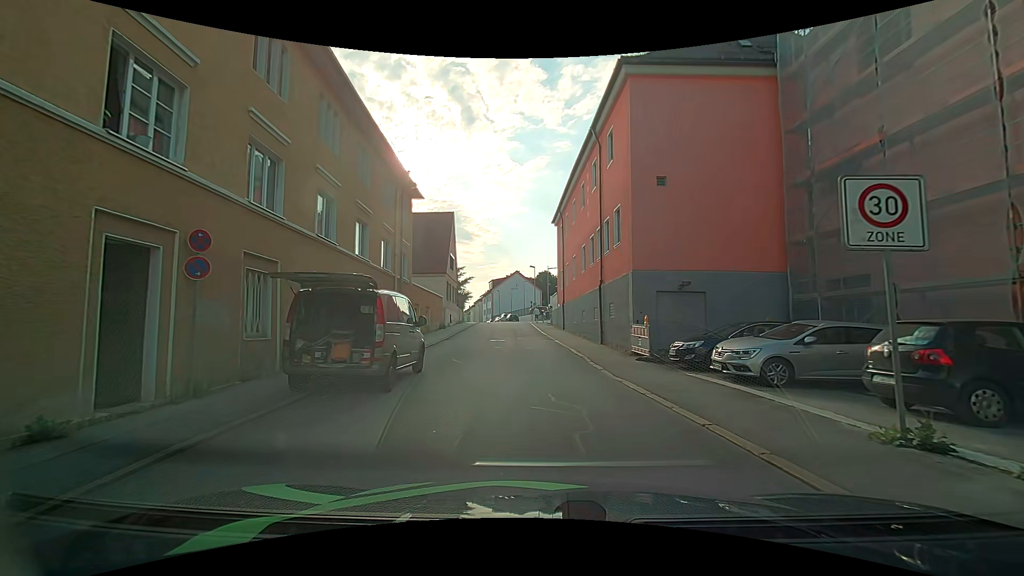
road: residential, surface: asphalt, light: Day
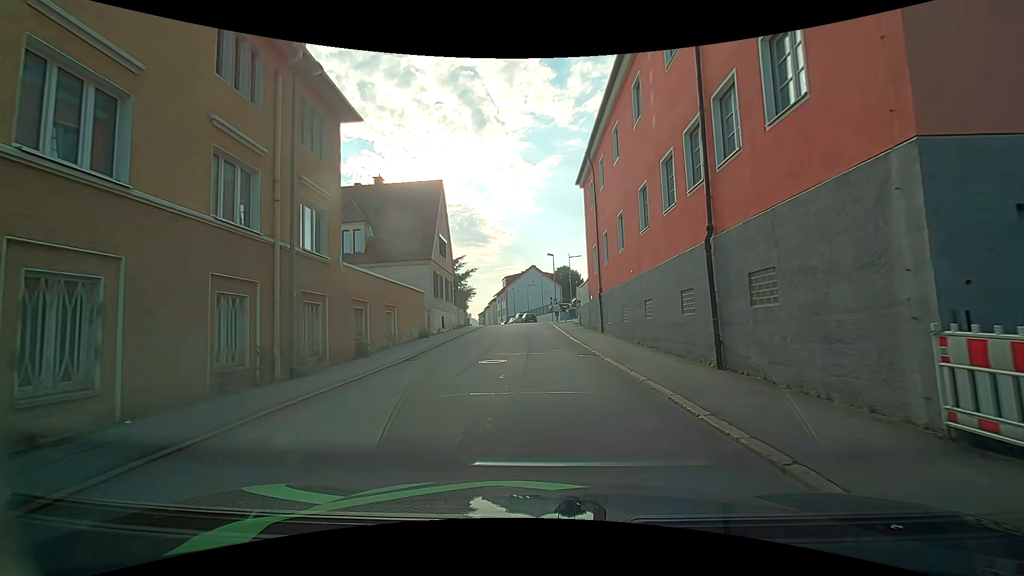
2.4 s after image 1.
(-0.2, +13.1) m; -1°
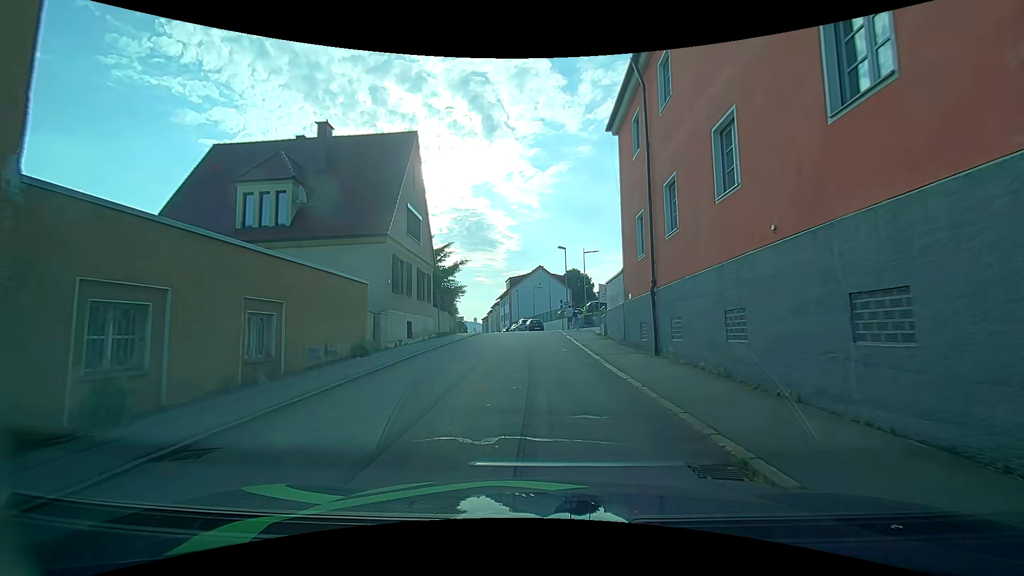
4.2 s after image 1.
(-0.2, +10.9) m; -1°
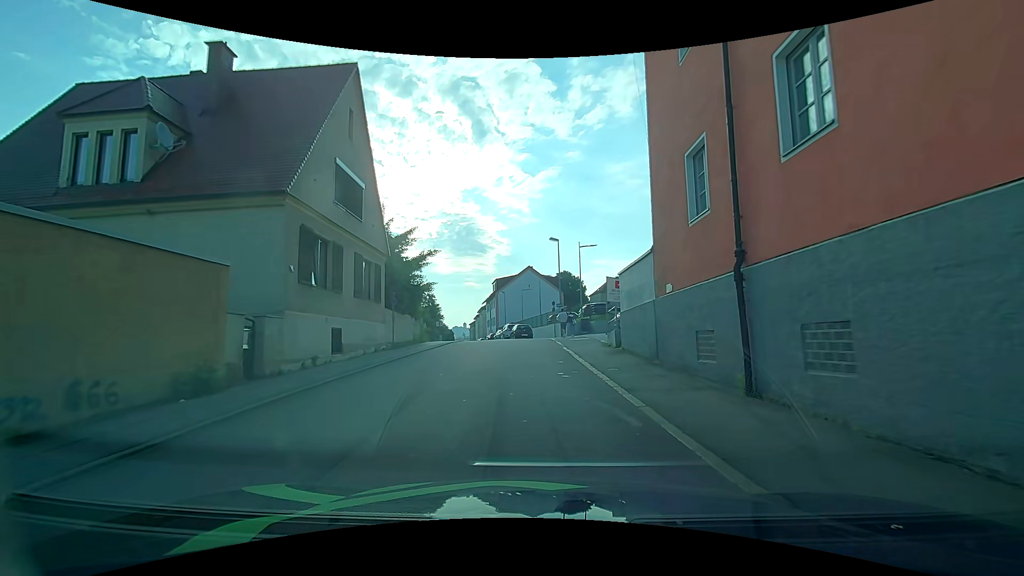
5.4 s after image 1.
(+0.1, +7.7) m; +2°
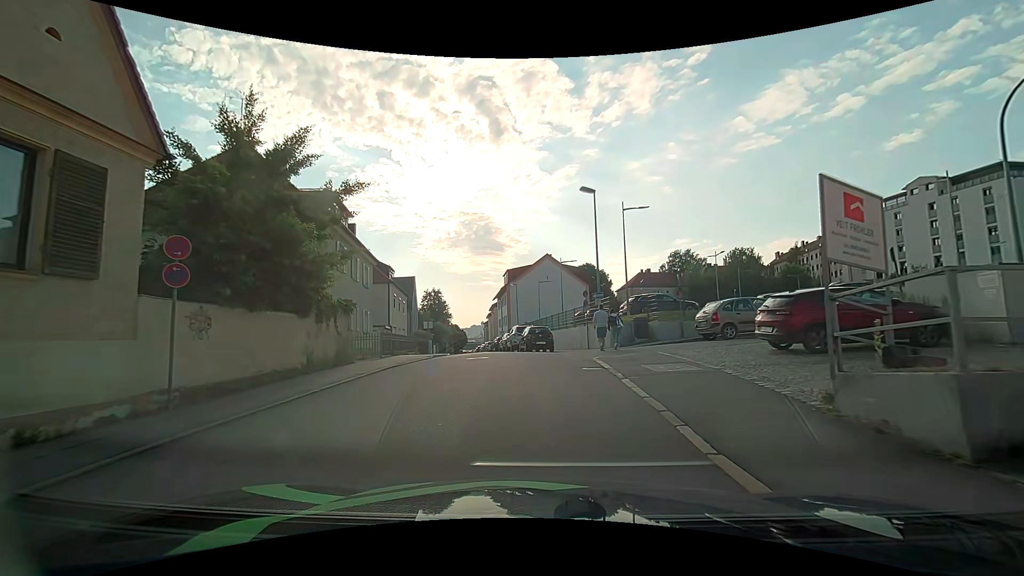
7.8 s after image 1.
(-0.3, +15.4) m; -3°
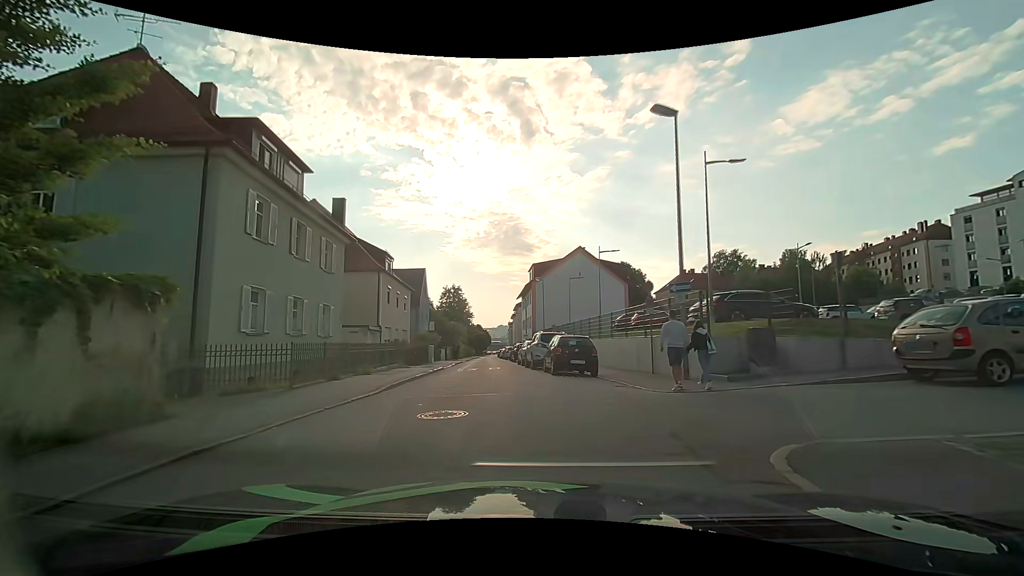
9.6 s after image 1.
(-0.1, +10.1) m; -2°
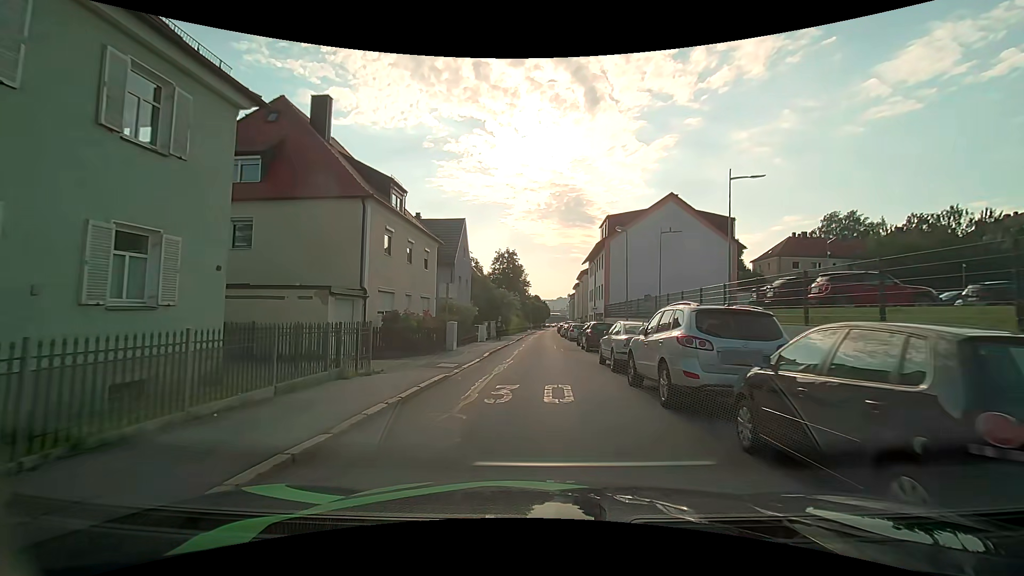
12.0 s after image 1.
(-1.2, +14.5) m; -7°
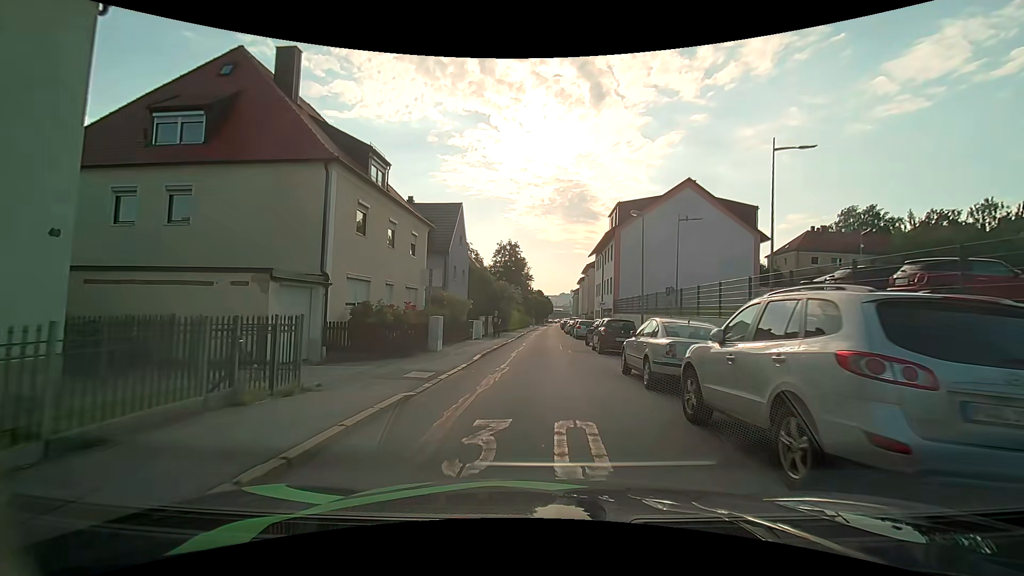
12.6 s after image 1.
(0.0, +4.1) m; 0°
(0, +10) (0, +20) (0, +30) (0, +40) (0, +50) (+1, +60) (+1, +70) (+1, +80) (+1, +90) (+2, +100) m
